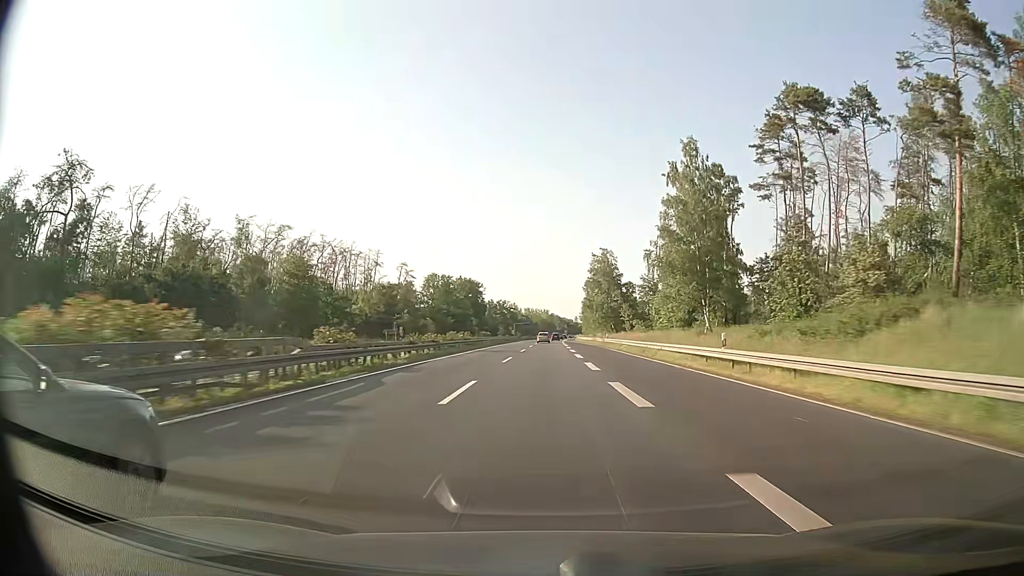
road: trunk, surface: asphalt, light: Day
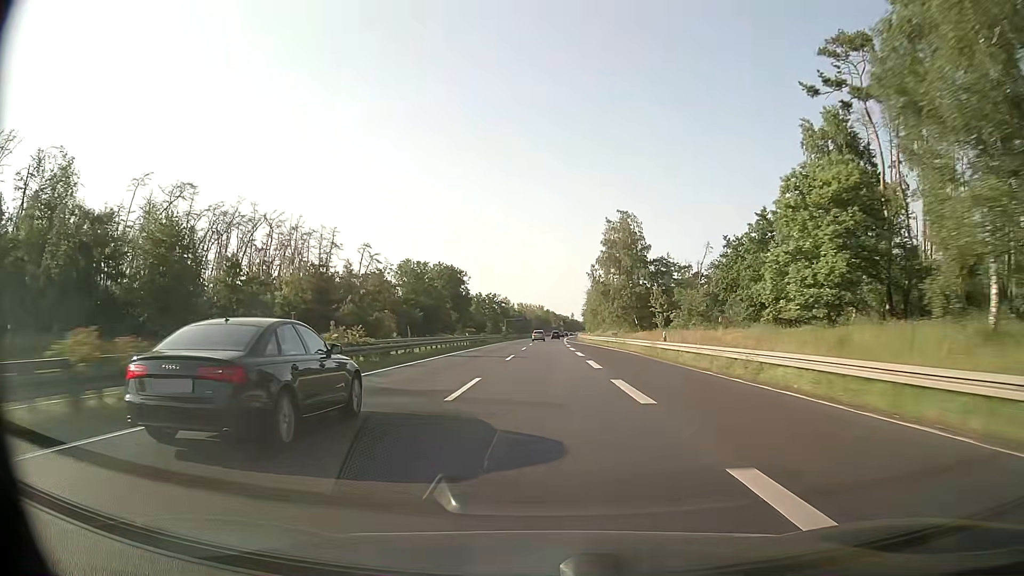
(-0.1, +35.8) m; 0°
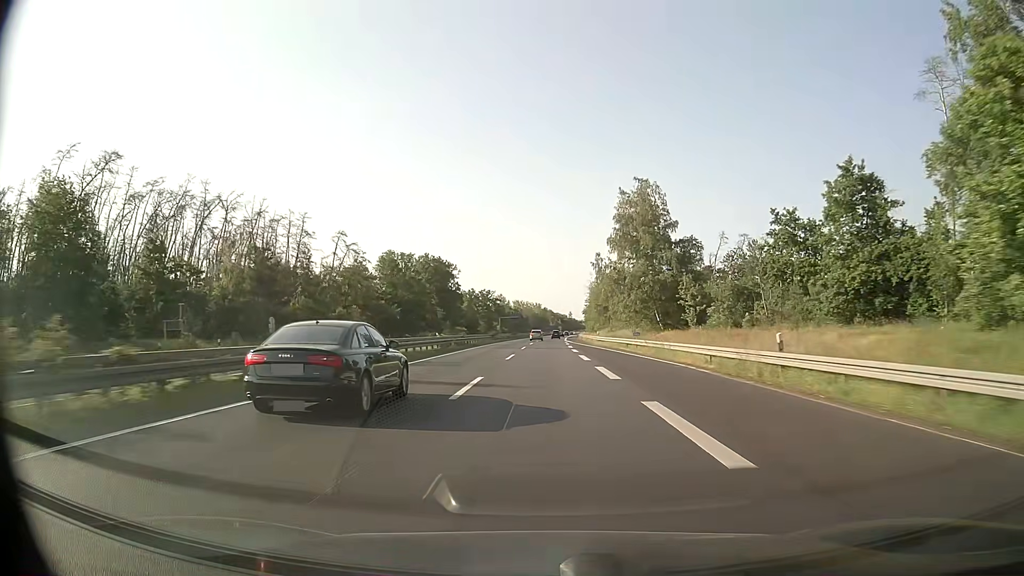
(0.0, +17.9) m; 0°
